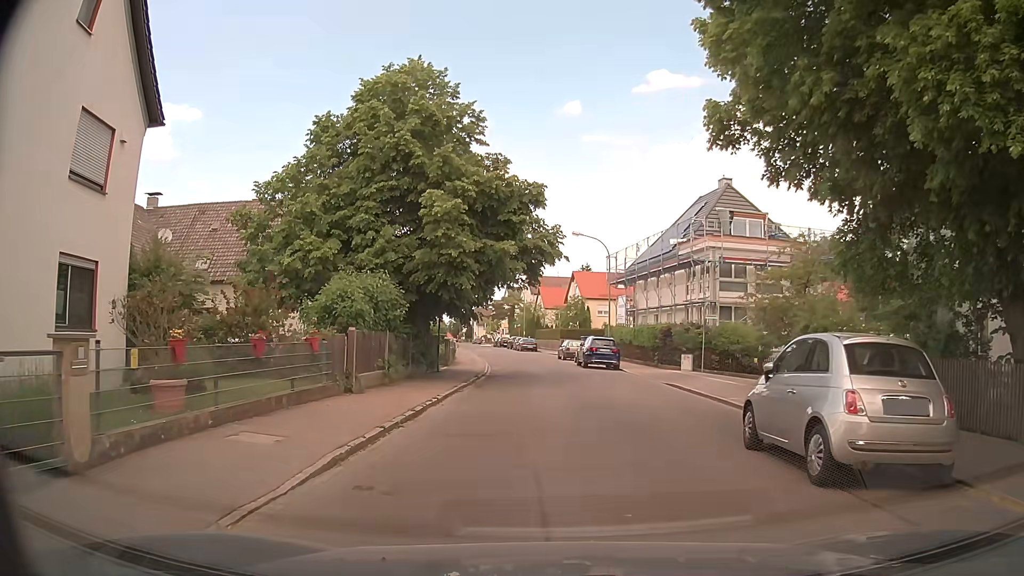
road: unclassified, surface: asphalt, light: Day
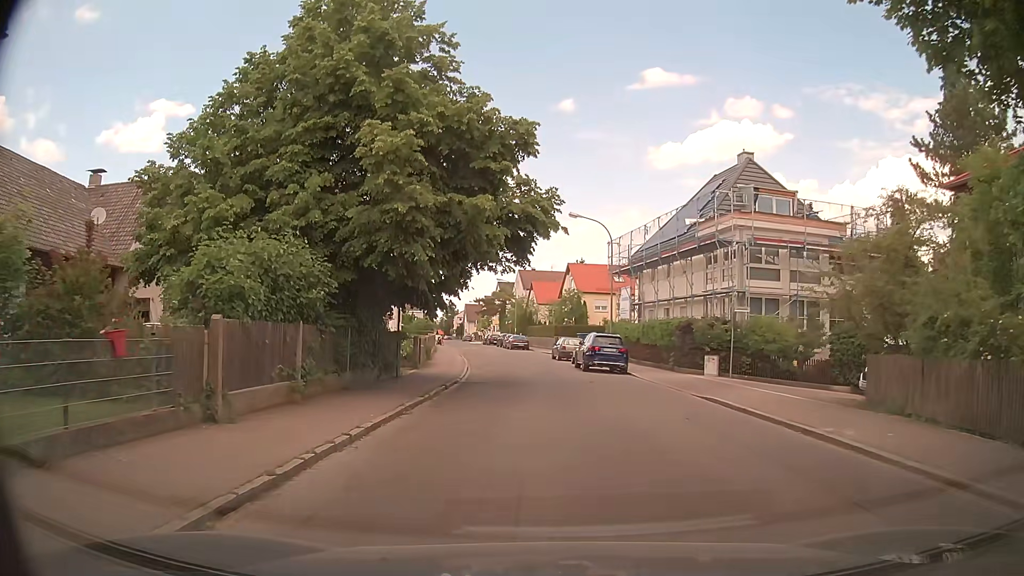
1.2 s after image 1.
(+0.1, +6.3) m; +1°
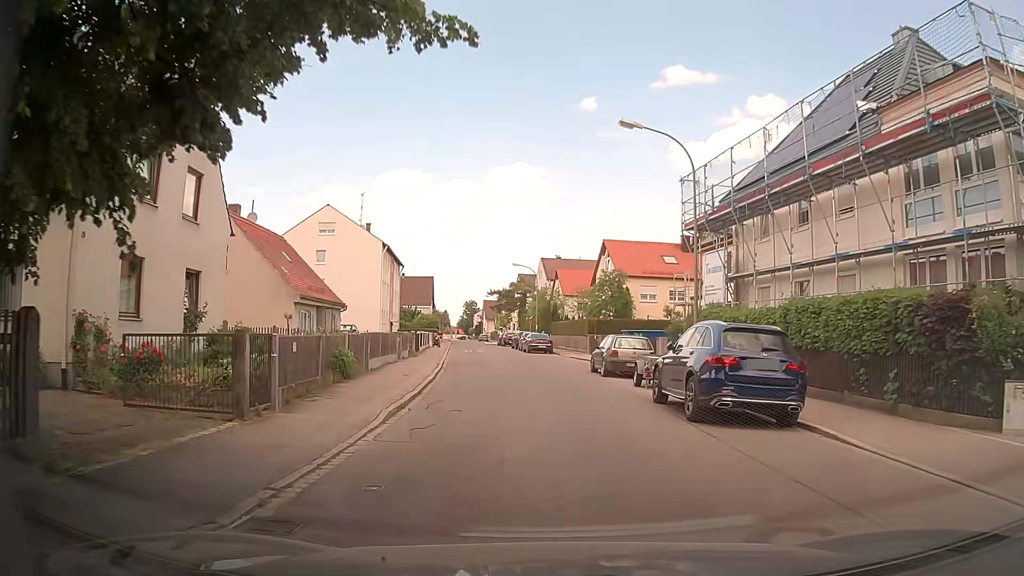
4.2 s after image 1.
(-0.1, +17.8) m; -2°
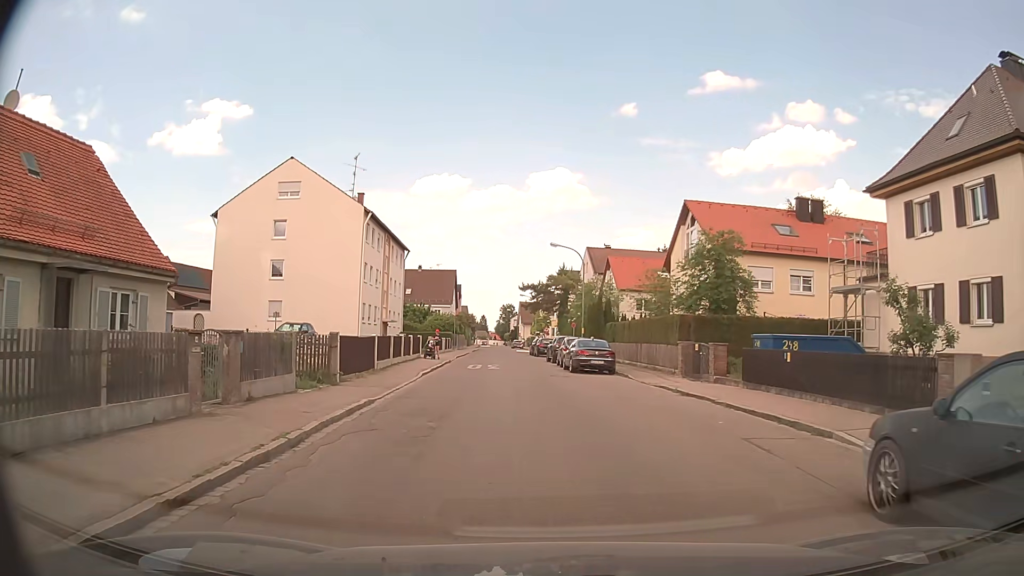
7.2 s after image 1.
(-0.5, +19.9) m; -4°
(0, +10) (-1, +20) (-1, +30) (-2, +40) (-2, +50) (-3, +60) (-3, +70) (-4, +80) (-5, +90) (-6, +100) m
